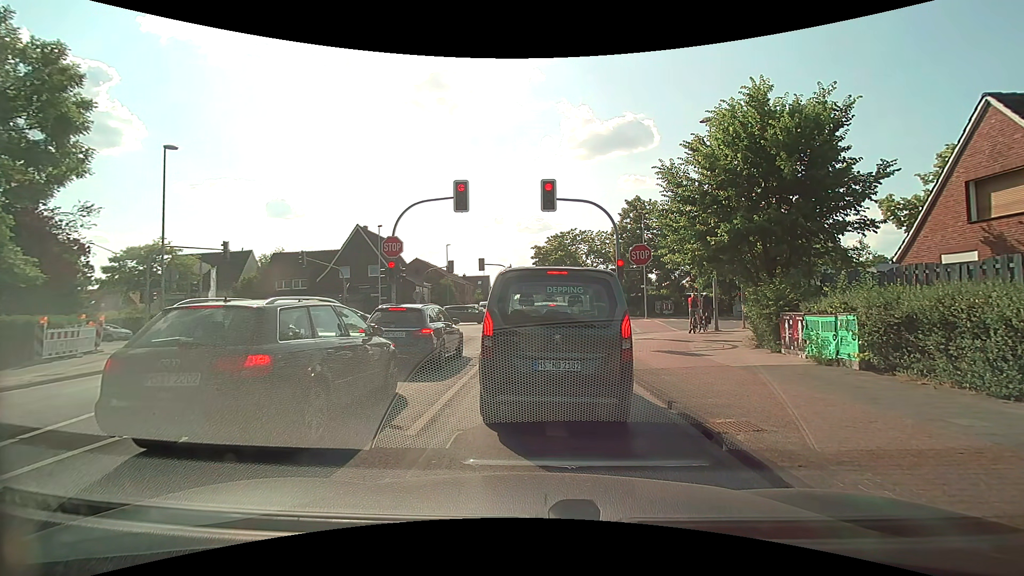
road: tertiary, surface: asphalt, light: Day
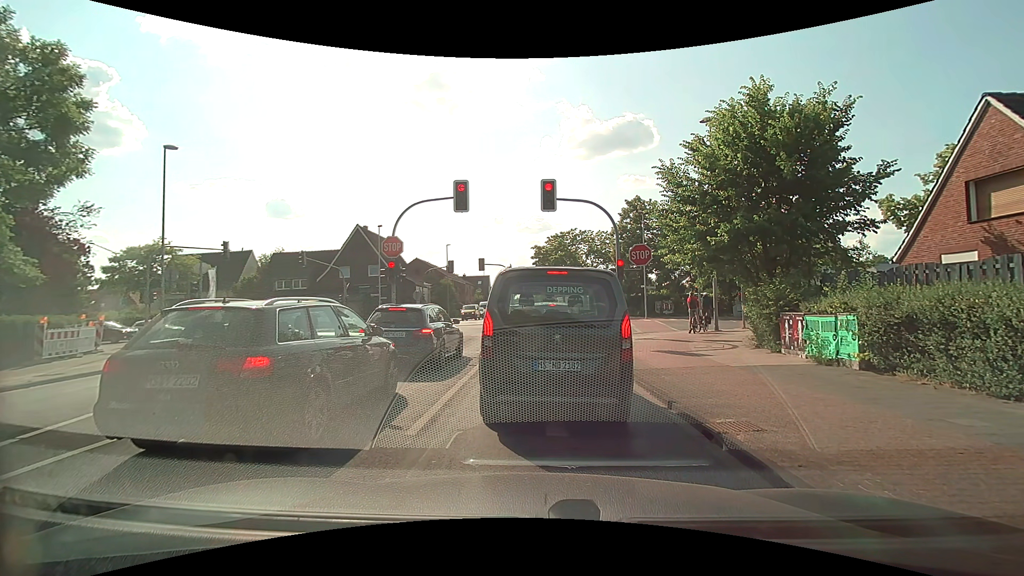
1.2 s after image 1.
(0.0, 0.0) m; 0°
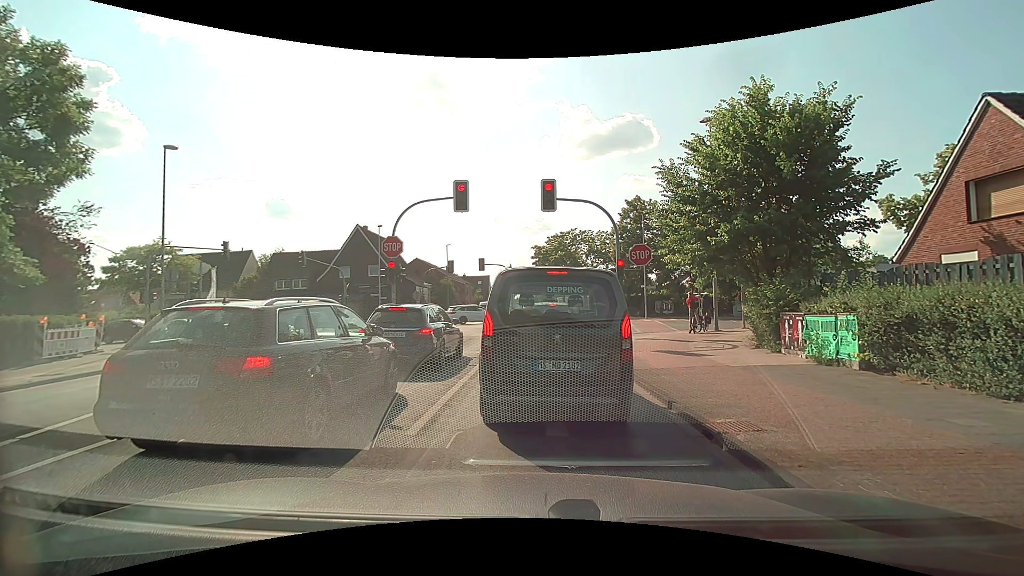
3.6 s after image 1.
(0.0, 0.0) m; 0°
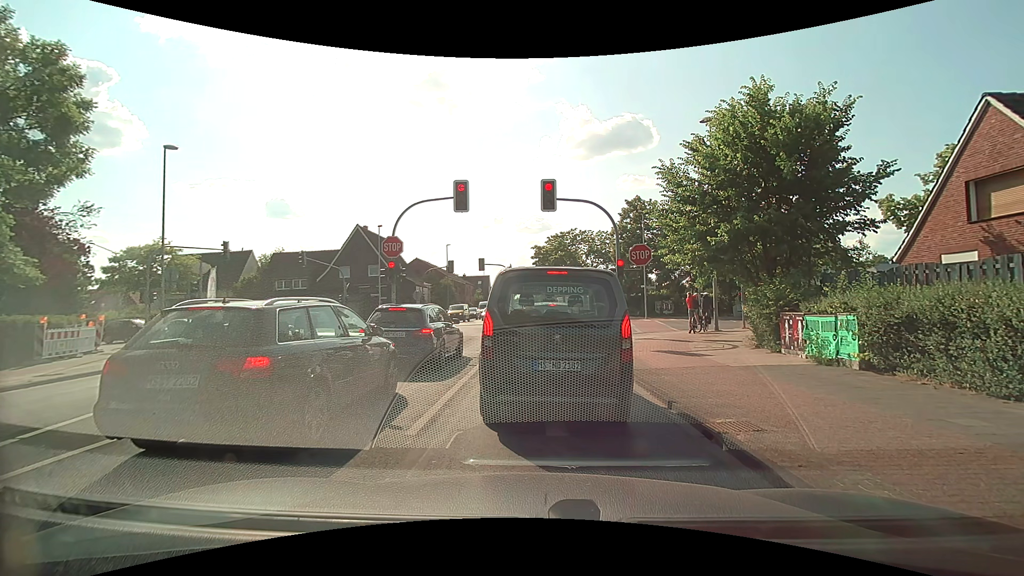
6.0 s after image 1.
(0.0, 0.0) m; 0°
(0, +10) (0, +20) (0, +30) (-1, +40) (-1, +50) (-1, +60) (-2, +70) (-3, +80) (-4, +90) (-5, +100) m
